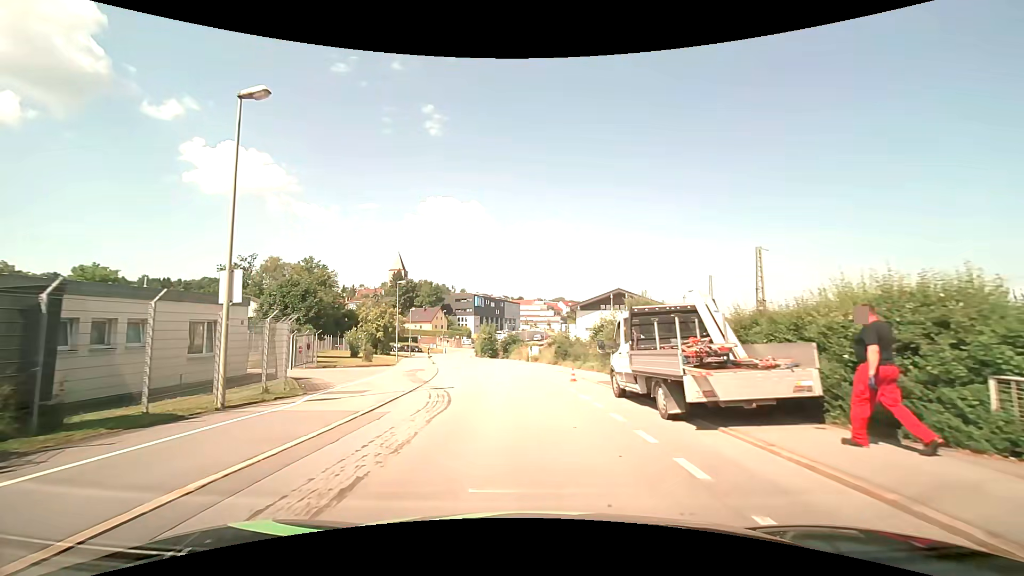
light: Day
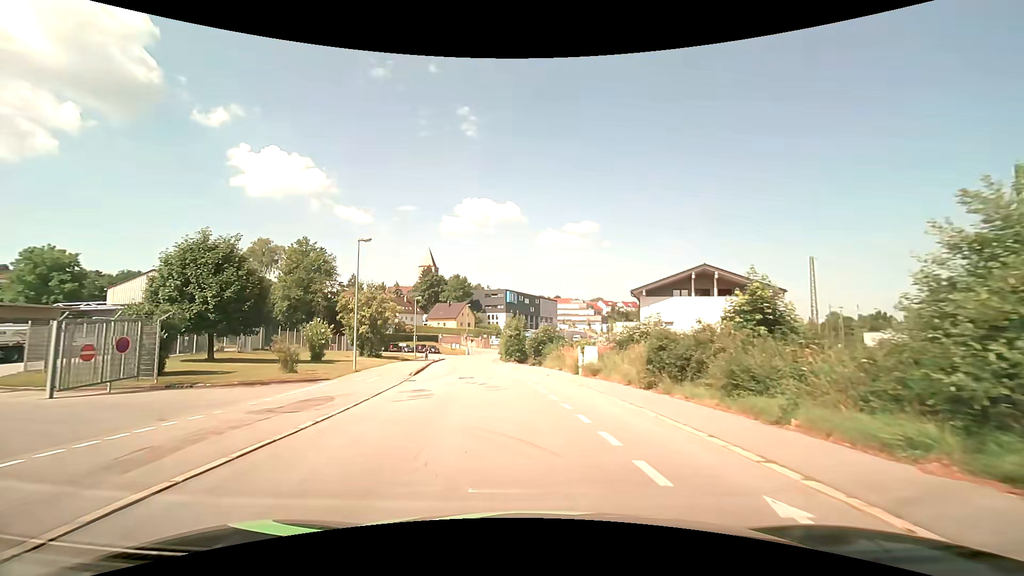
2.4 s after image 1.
(-0.6, +20.5) m; -4°
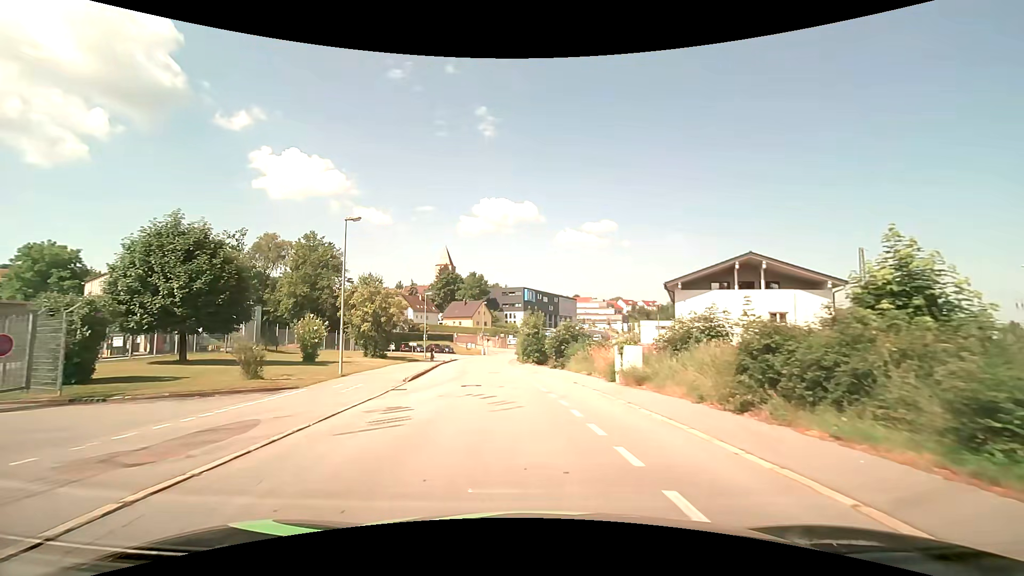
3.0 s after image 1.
(-0.1, +5.3) m; -2°
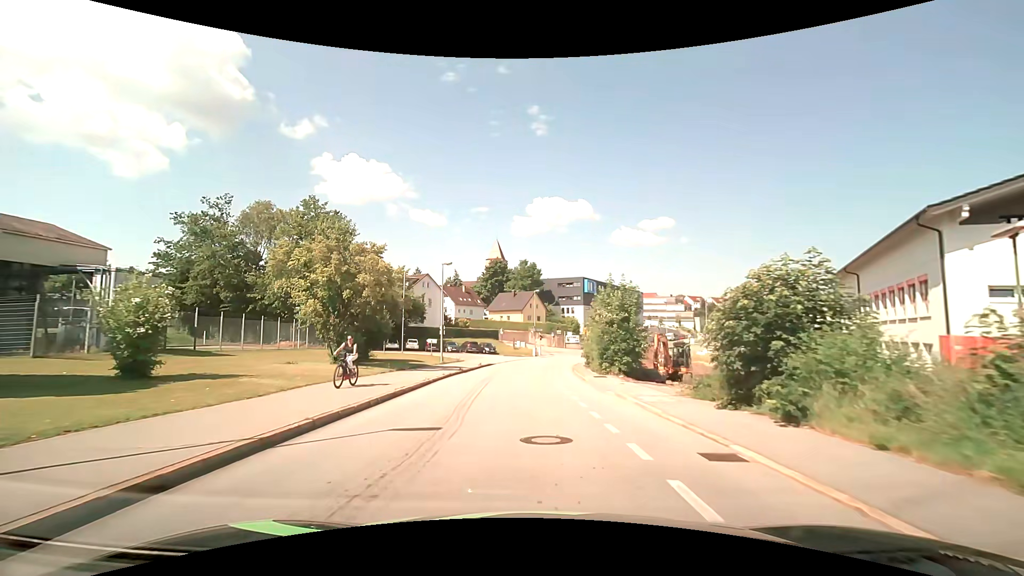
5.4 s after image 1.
(-1.3, +21.9) m; -6°
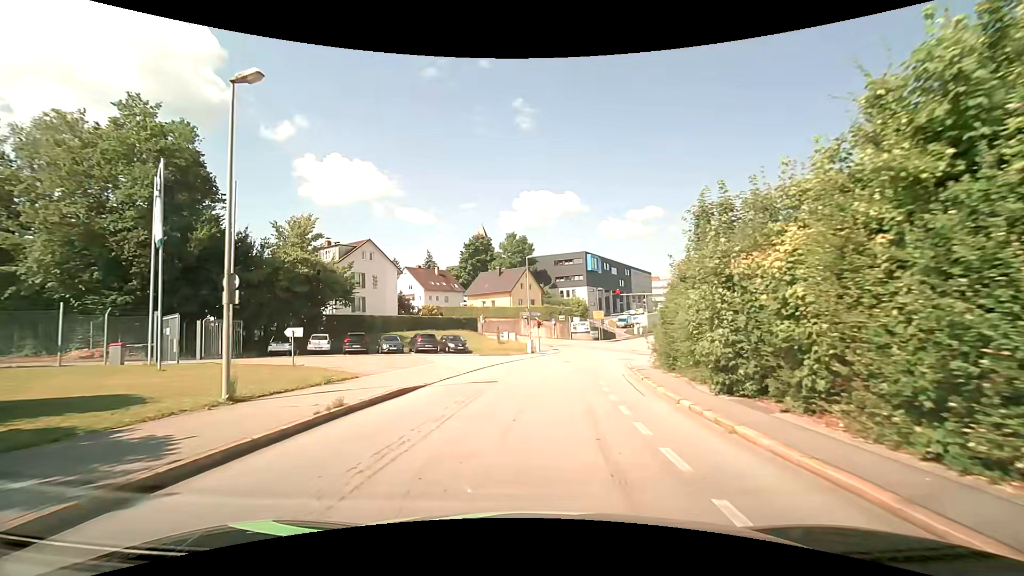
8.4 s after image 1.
(-0.2, +27.1) m; +1°
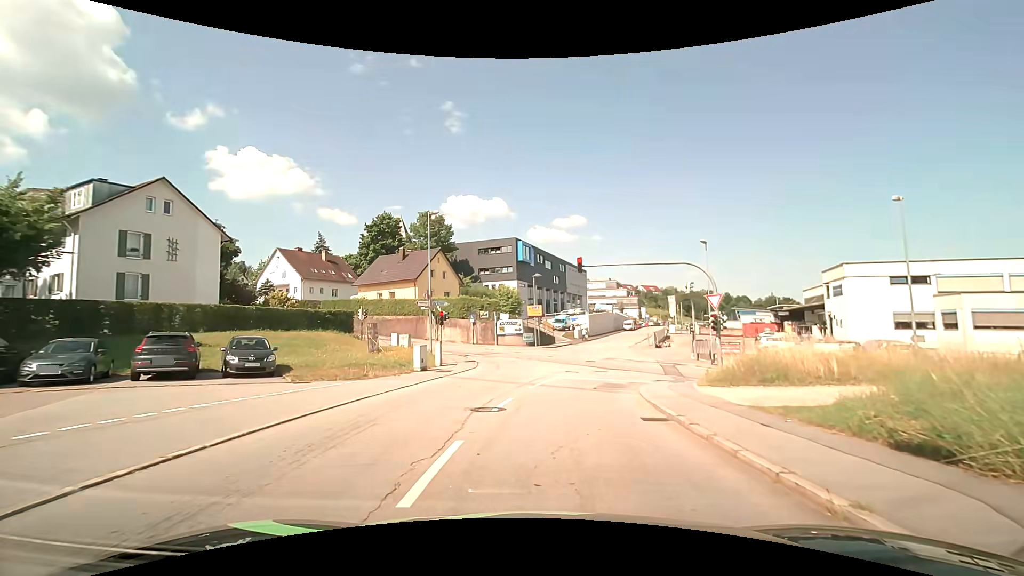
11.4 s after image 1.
(+1.4, +21.0) m; +8°
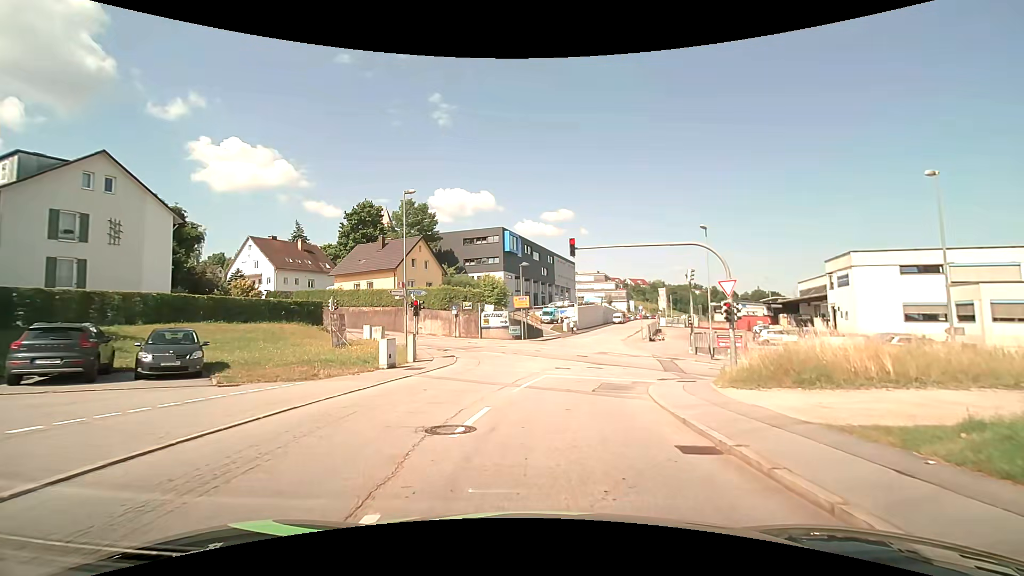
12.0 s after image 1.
(+0.1, +3.3) m; +2°
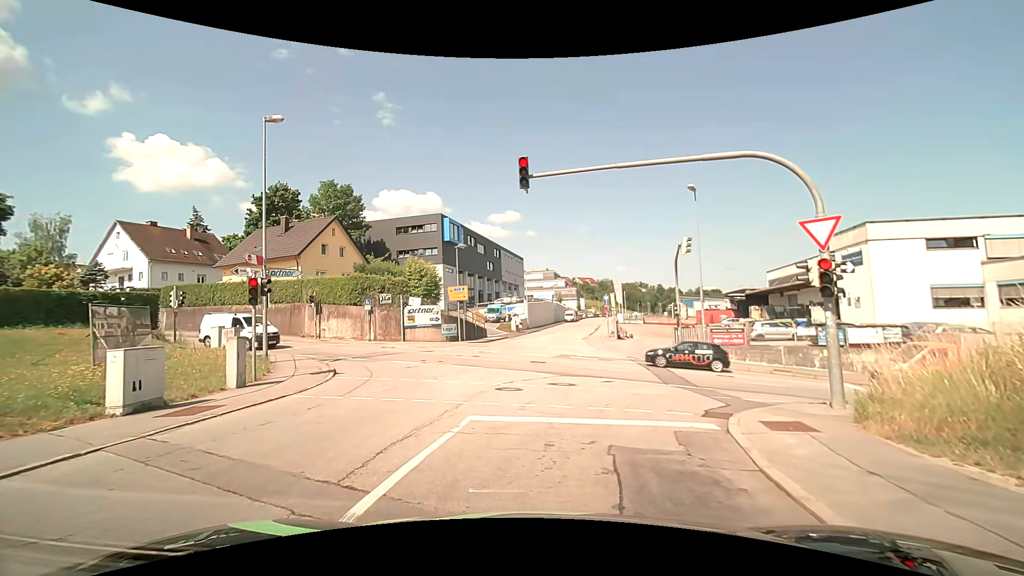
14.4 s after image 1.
(+0.5, +10.4) m; +7°
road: residential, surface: asphalt
